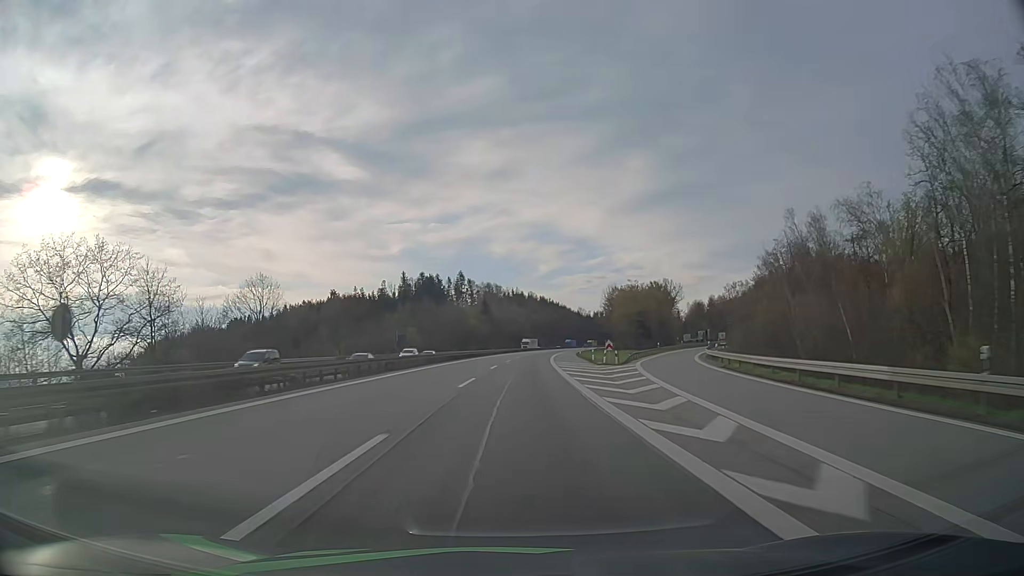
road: motorway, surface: asphalt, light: Day
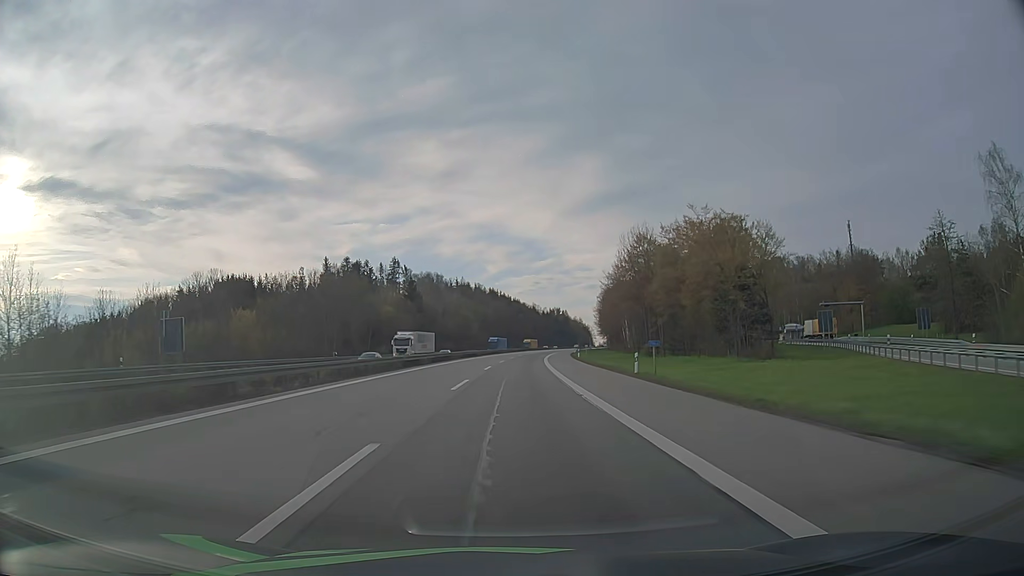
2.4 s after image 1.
(+2.5, +73.6) m; +4°
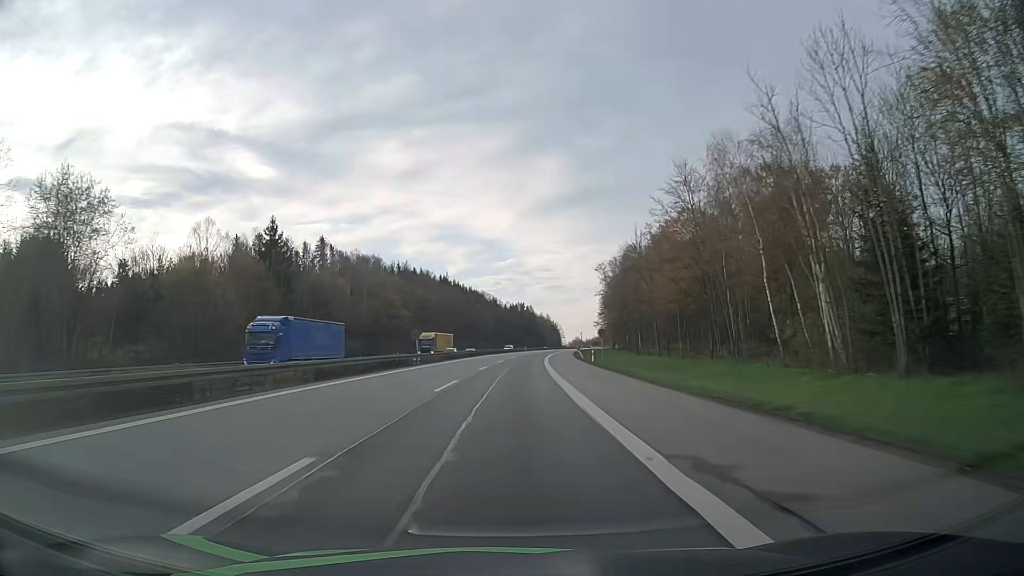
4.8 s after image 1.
(+2.7, +73.7) m; +4°
(0, +10) (0, +20) (0, +30) (0, +40) (+1, +50) (+1, +60) (+2, +70) (+2, +80) (+3, +90) (+4, +100) m
